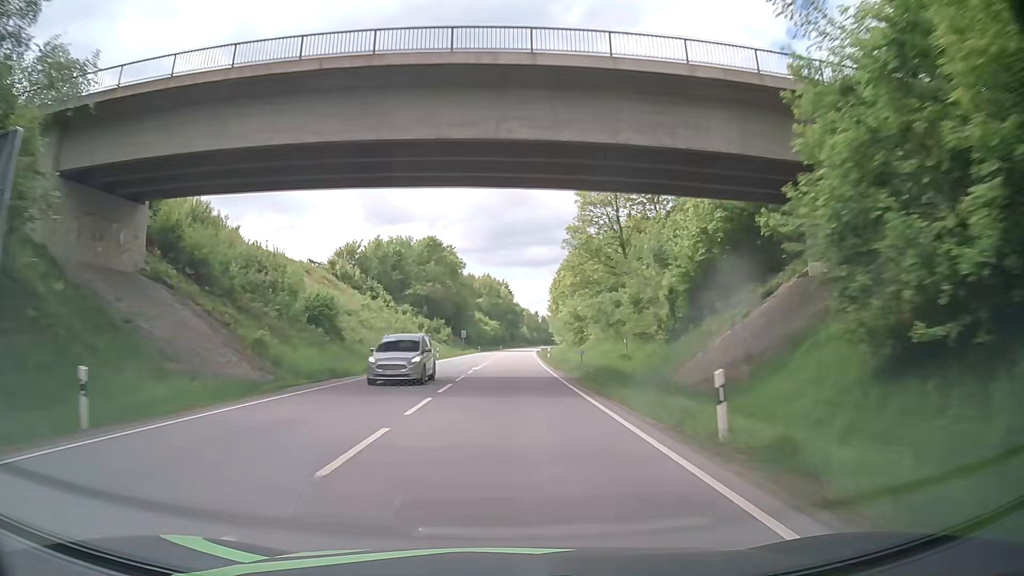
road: primary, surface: asphalt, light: Day
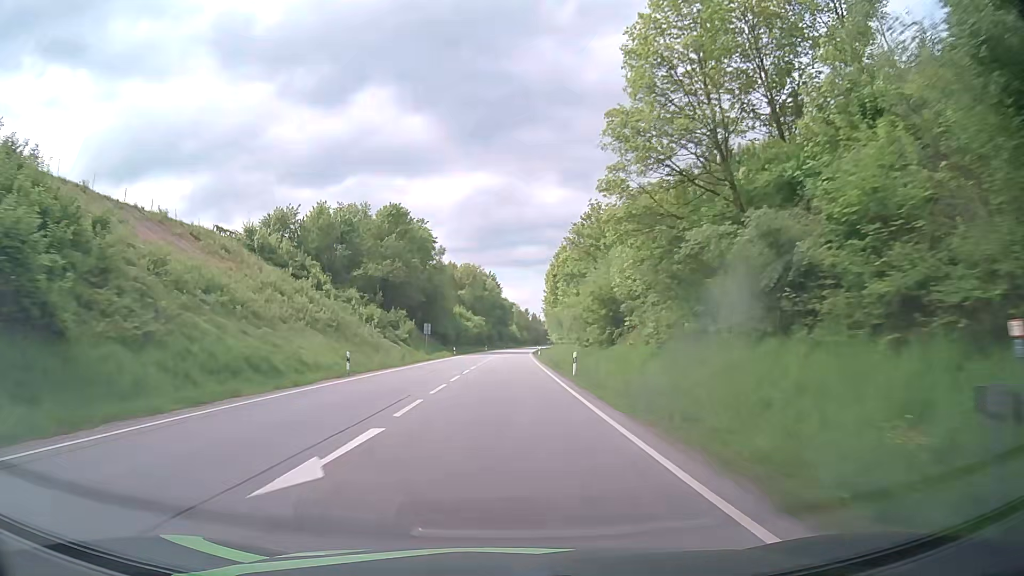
(+0.3, +30.5) m; +1°
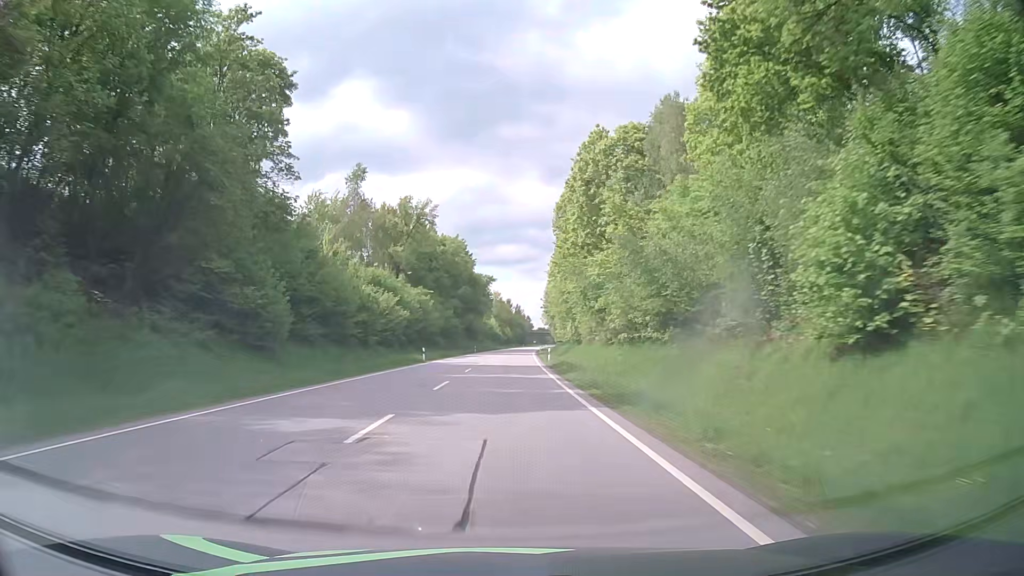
(+1.1, +76.3) m; +2°
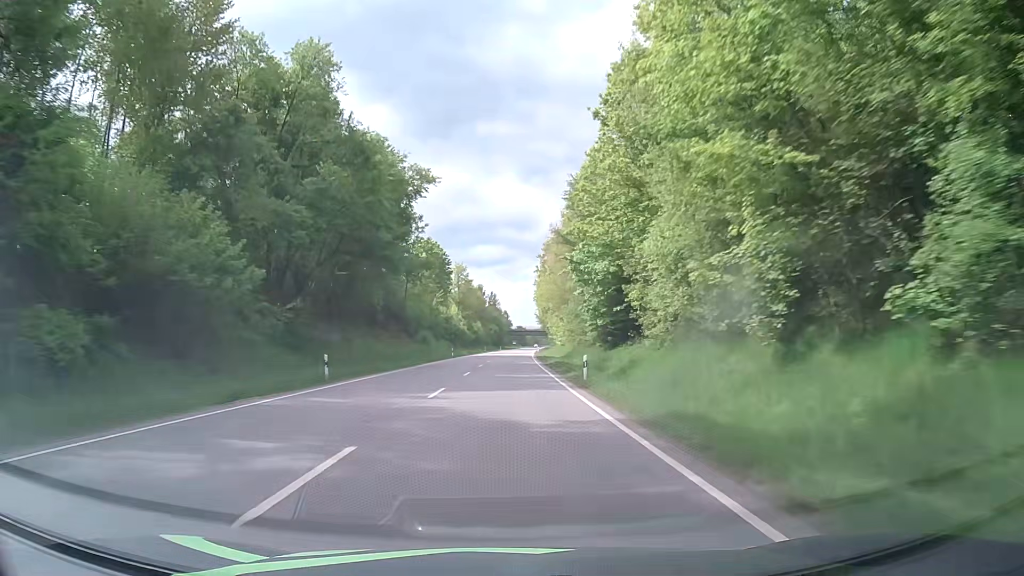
(+1.3, +76.9) m; +2°
(0, +10) (0, +20) (0, +30) (0, +40) (+1, +50) (+1, +60) (+1, +70) (+1, +80) (+2, +90) (+2, +100) m
